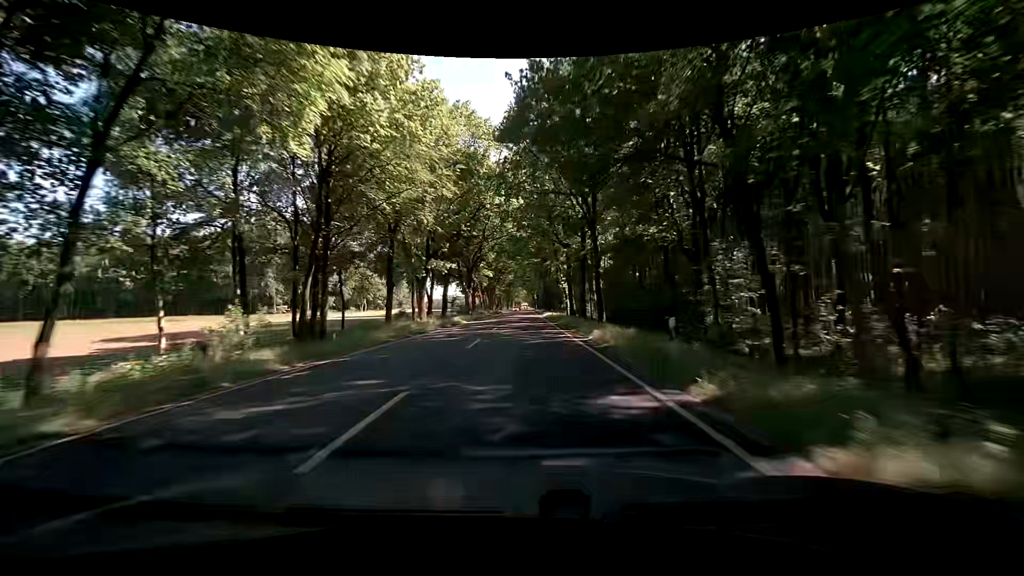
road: primary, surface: asphalt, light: Day
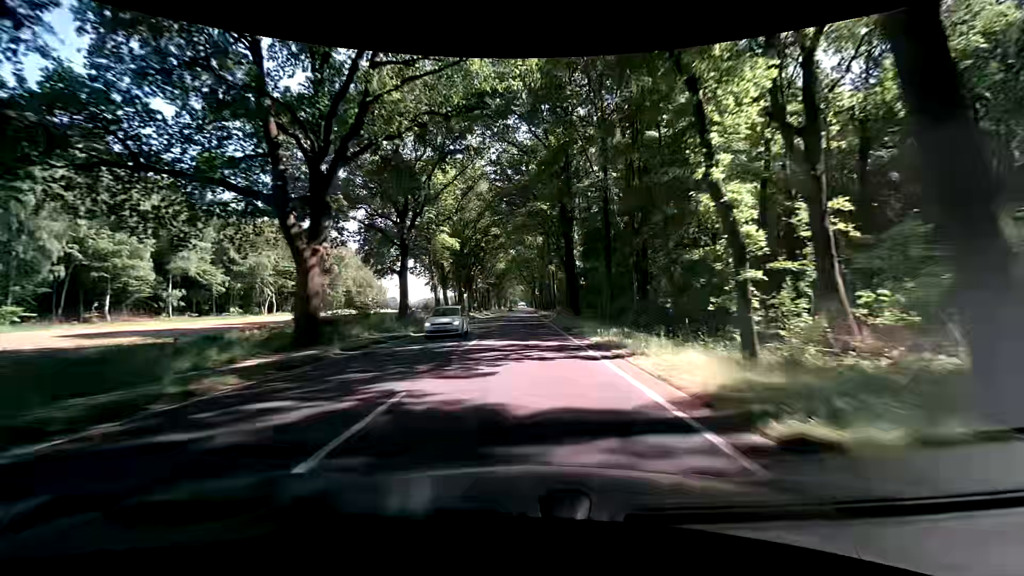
(-0.8, +61.5) m; -1°
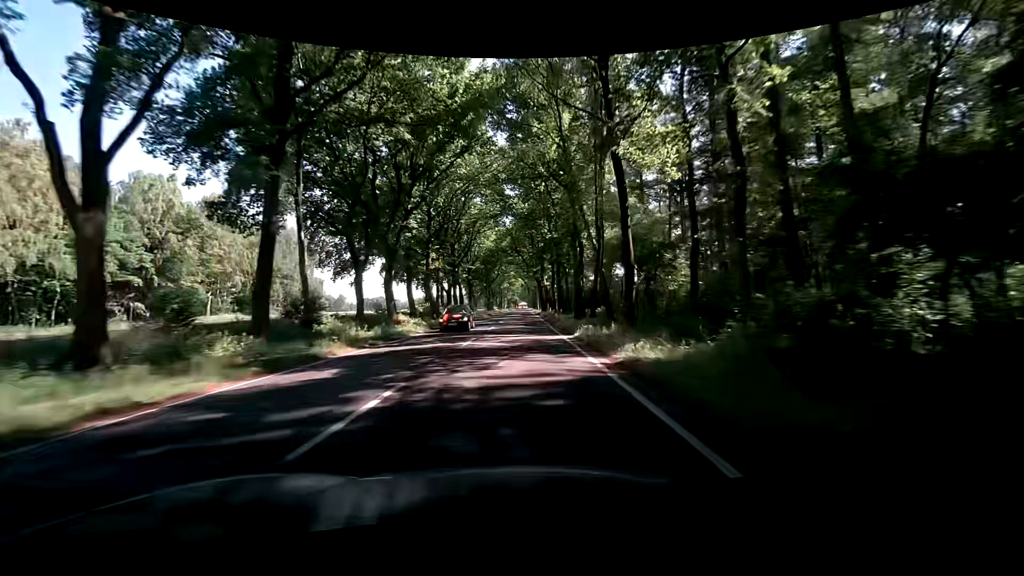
(+0.5, +61.0) m; 0°
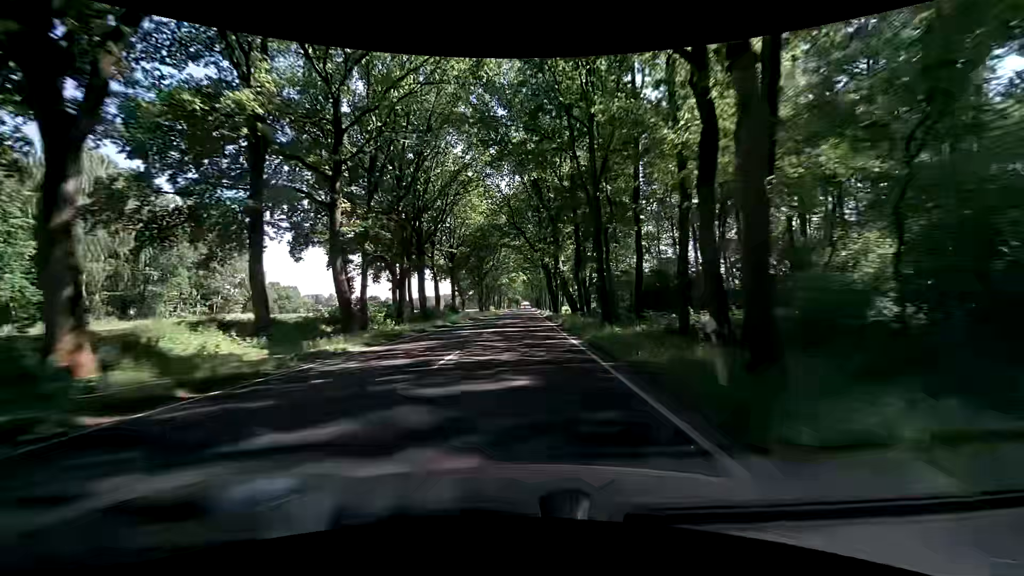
(+0.1, +30.6) m; 0°
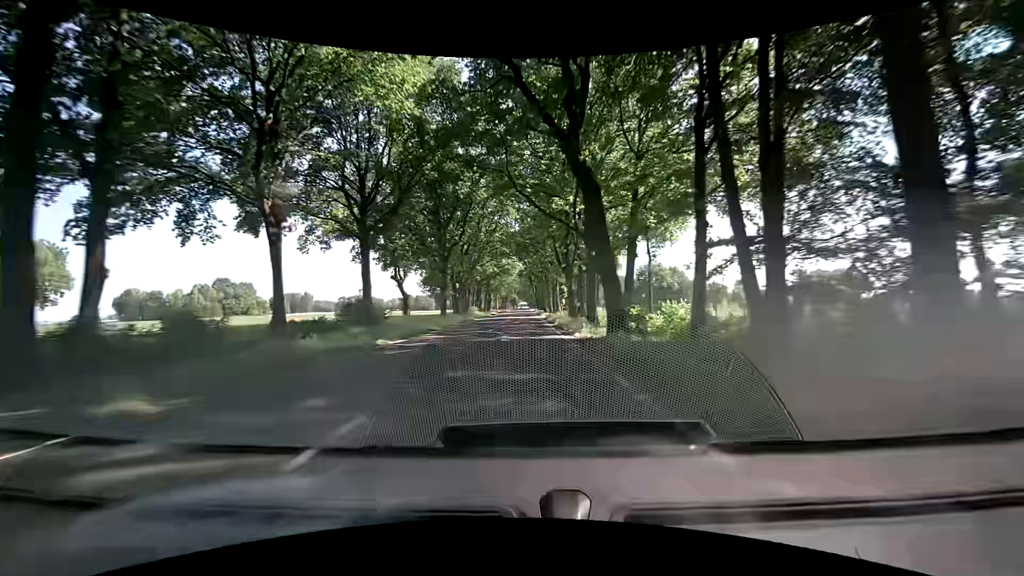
(+0.4, +46.0) m; +1°
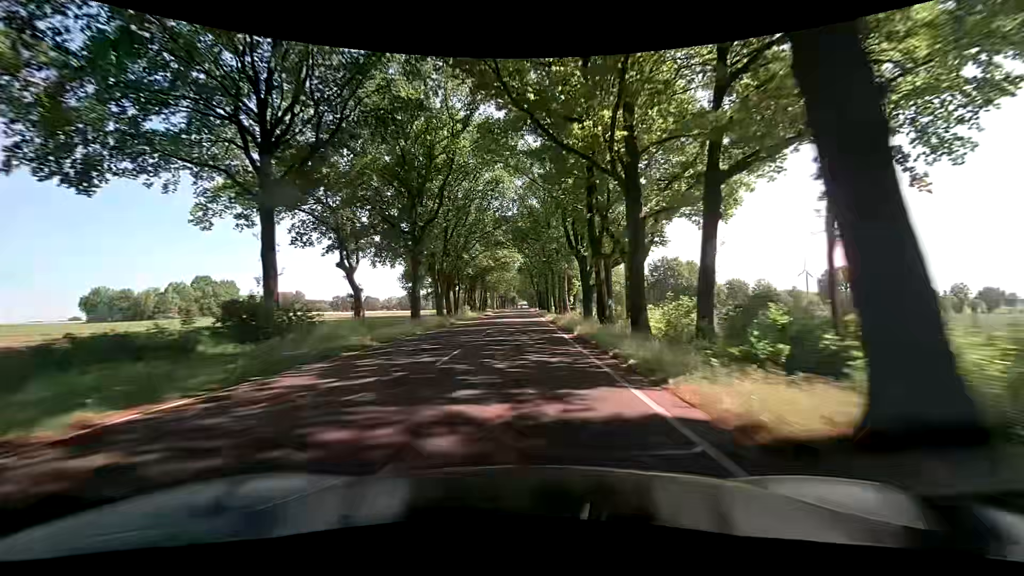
(0.0, +15.4) m; -1°
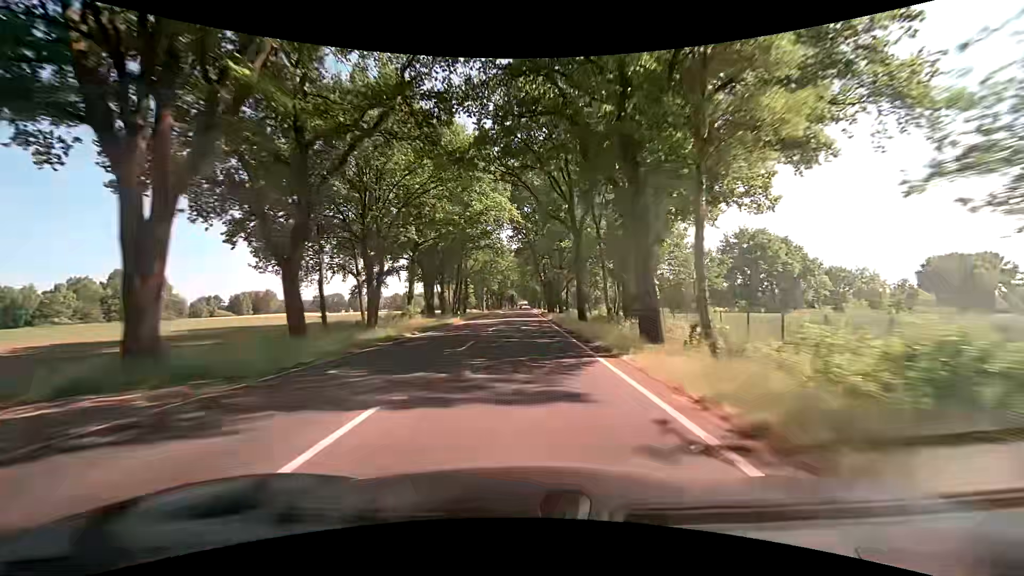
(+0.4, +46.1) m; 0°
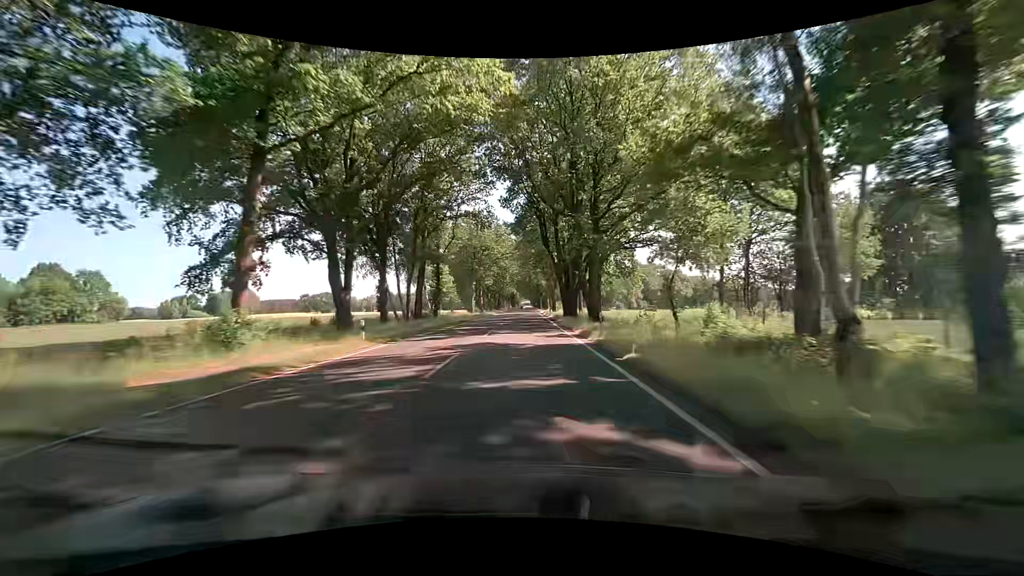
(+0.3, +30.3) m; +1°
(0, +10) (0, +20) (0, +30) (0, +40) (0, +50) (0, +60) (0, +70) (0, +80) (0, +90) (0, +100) m
